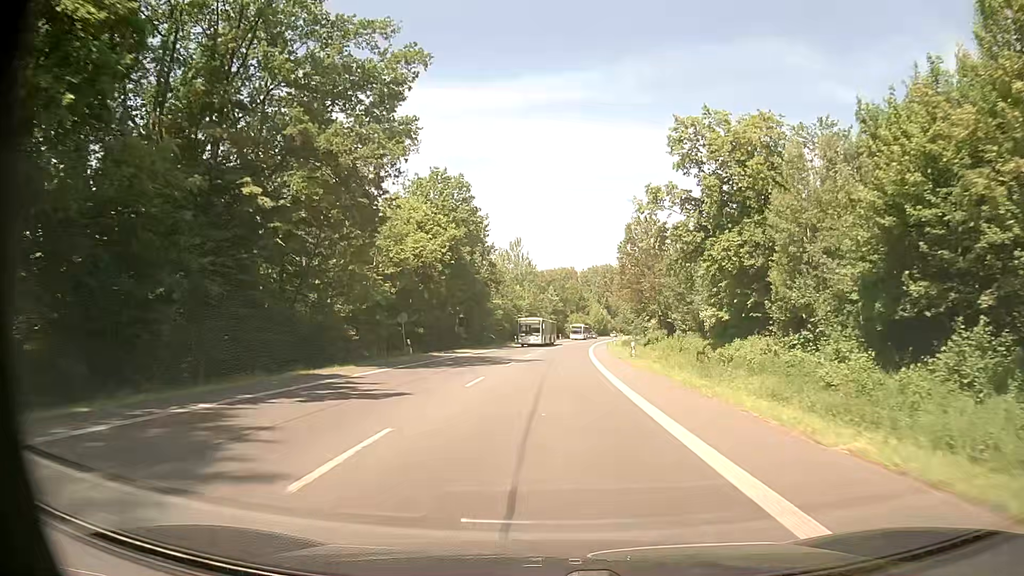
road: primary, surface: asphalt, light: Day
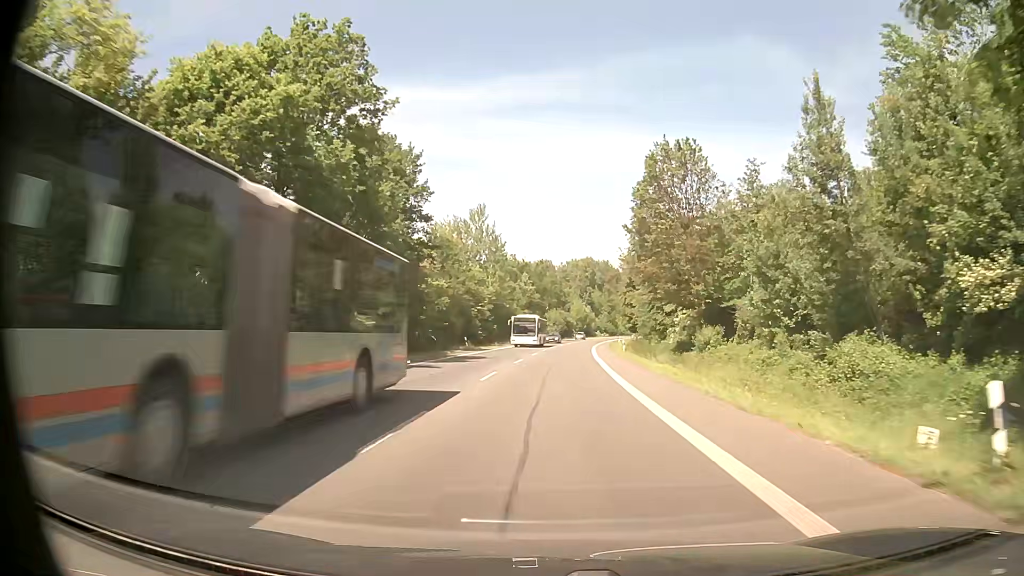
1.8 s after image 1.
(+0.4, +33.2) m; +2°
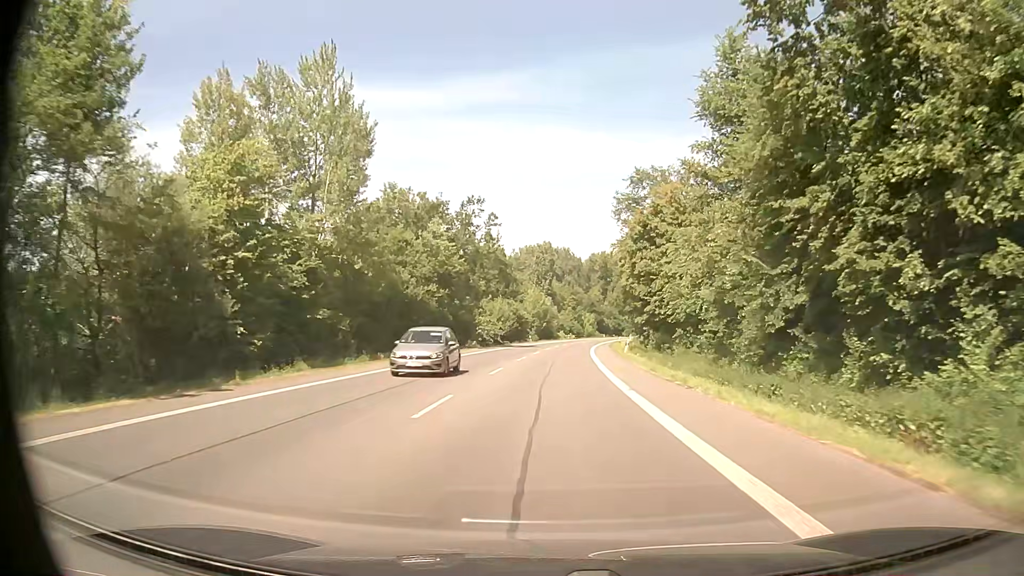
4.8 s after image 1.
(+2.0, +55.3) m; +4°
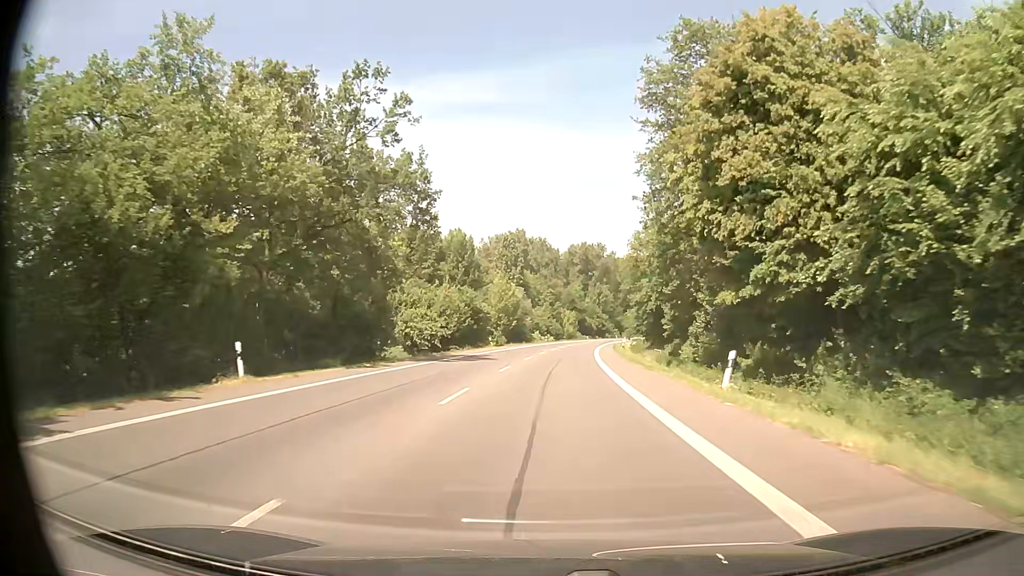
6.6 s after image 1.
(+0.4, +33.2) m; +2°
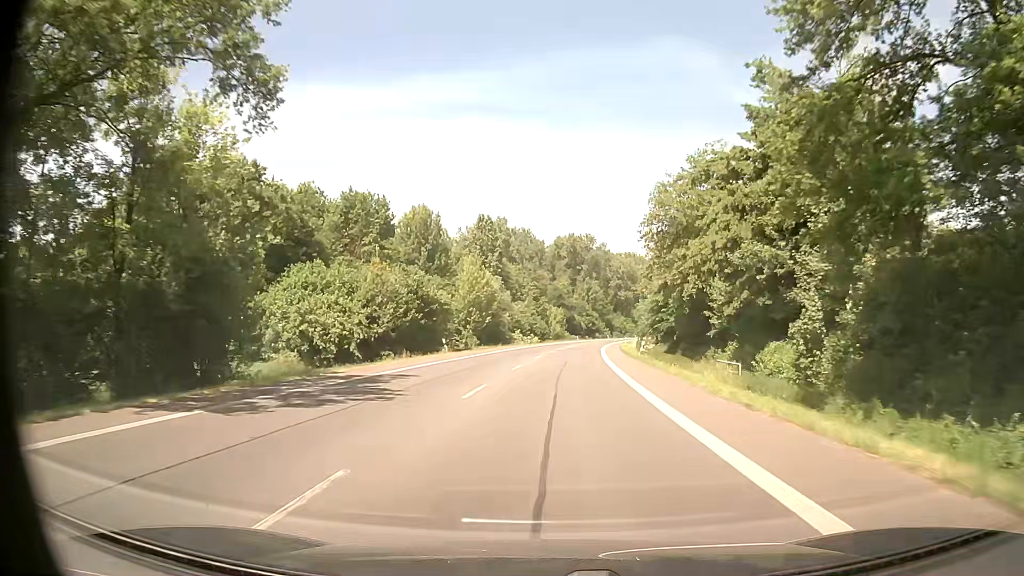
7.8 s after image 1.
(+0.2, +22.2) m; +1°
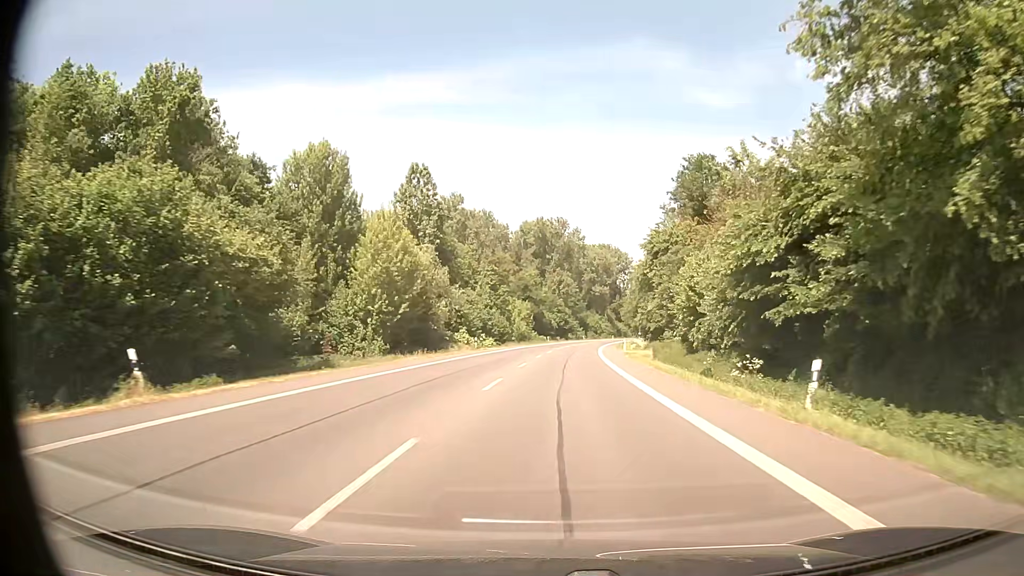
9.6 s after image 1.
(+1.0, +33.3) m; +3°
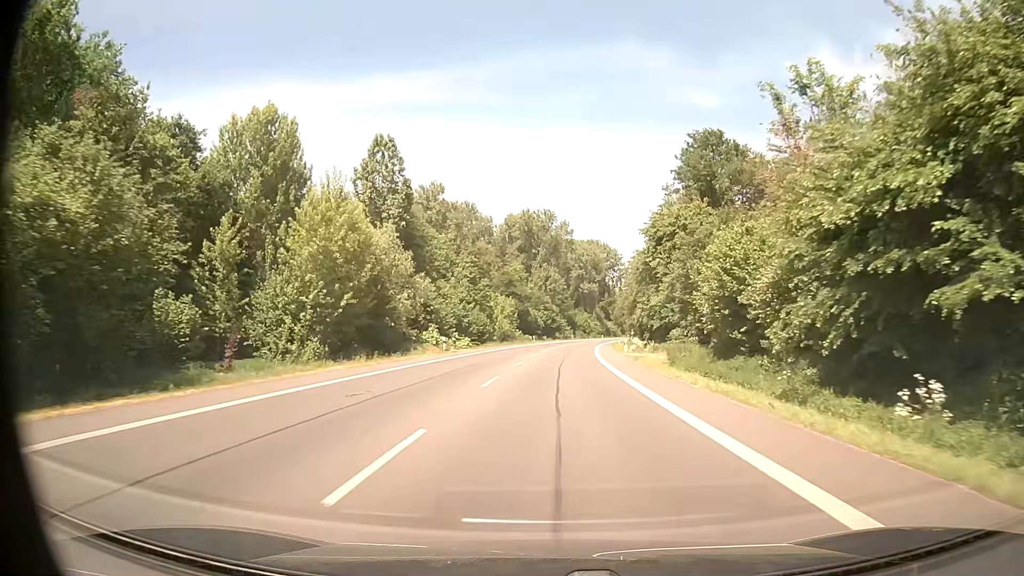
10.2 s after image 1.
(+0.1, +11.1) m; +1°
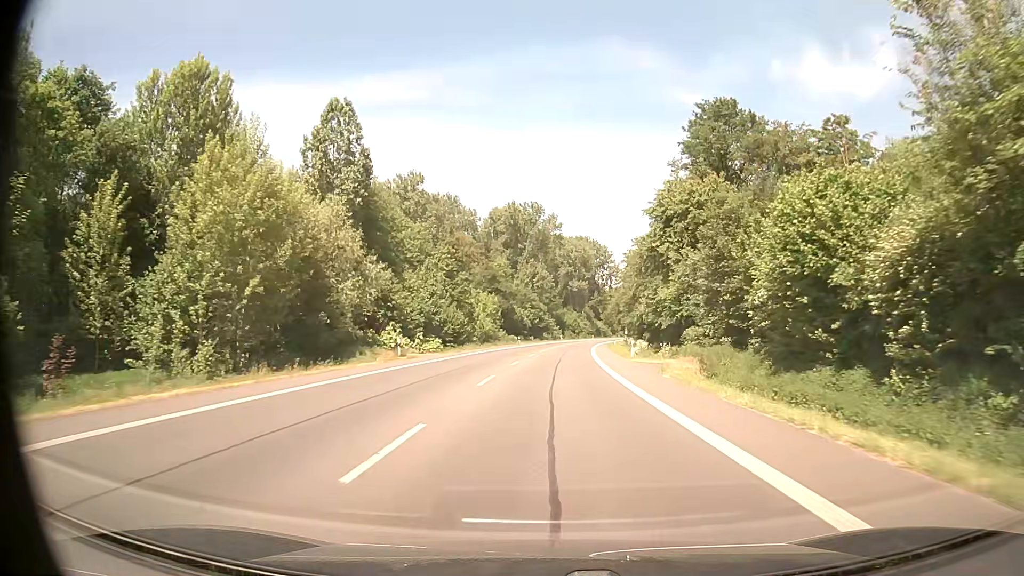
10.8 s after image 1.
(+0.1, +11.1) m; +1°
(0, +10) (0, +20) (+1, +30) (+1, +40) (+1, +50) (+2, +60) (+3, +70) (+4, +80) (+5, +90) (+6, +100) m
